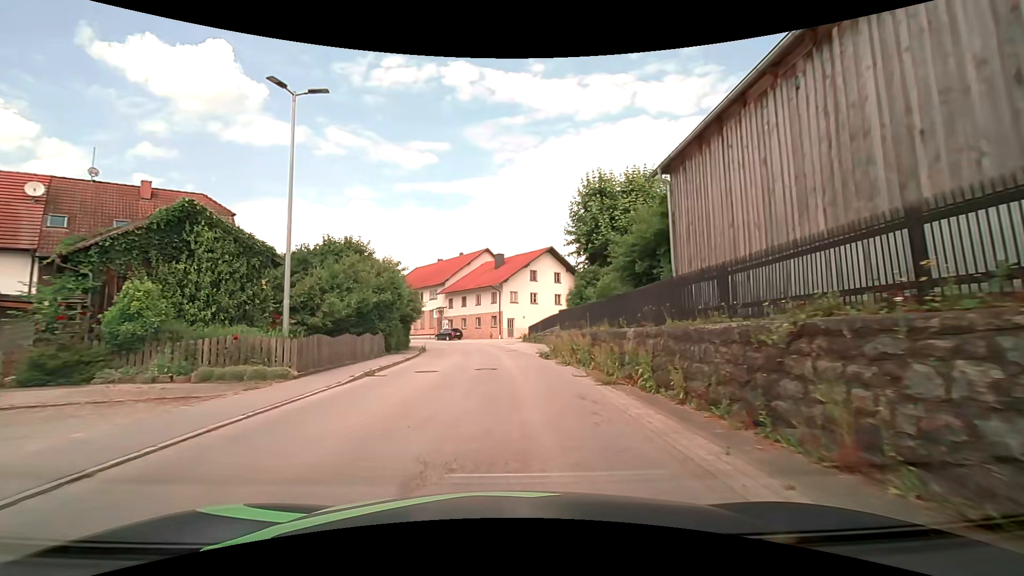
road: tertiary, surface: asphalt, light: Day
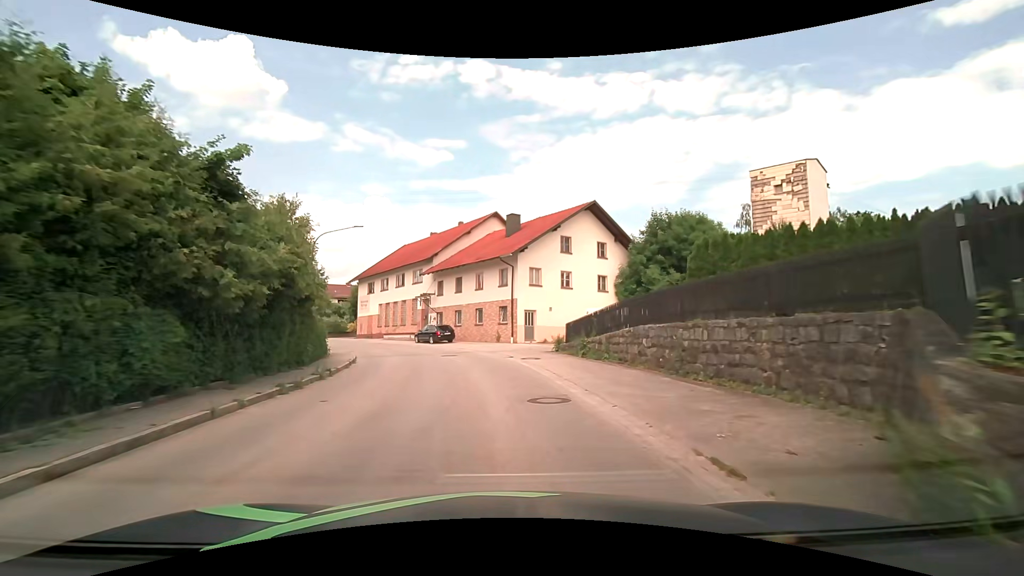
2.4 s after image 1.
(0.0, +21.3) m; -2°
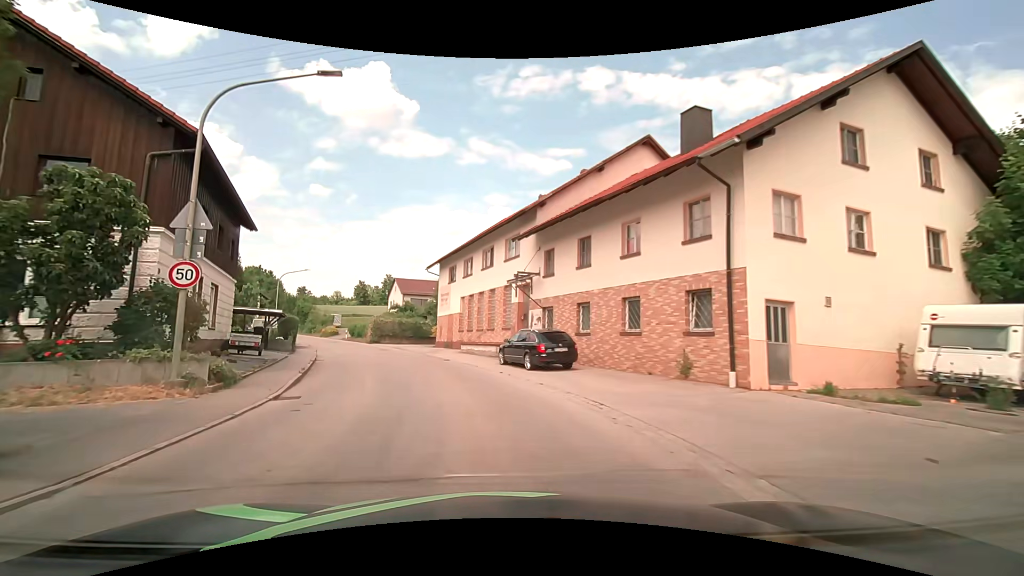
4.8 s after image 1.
(-1.7, +21.1) m; -13°
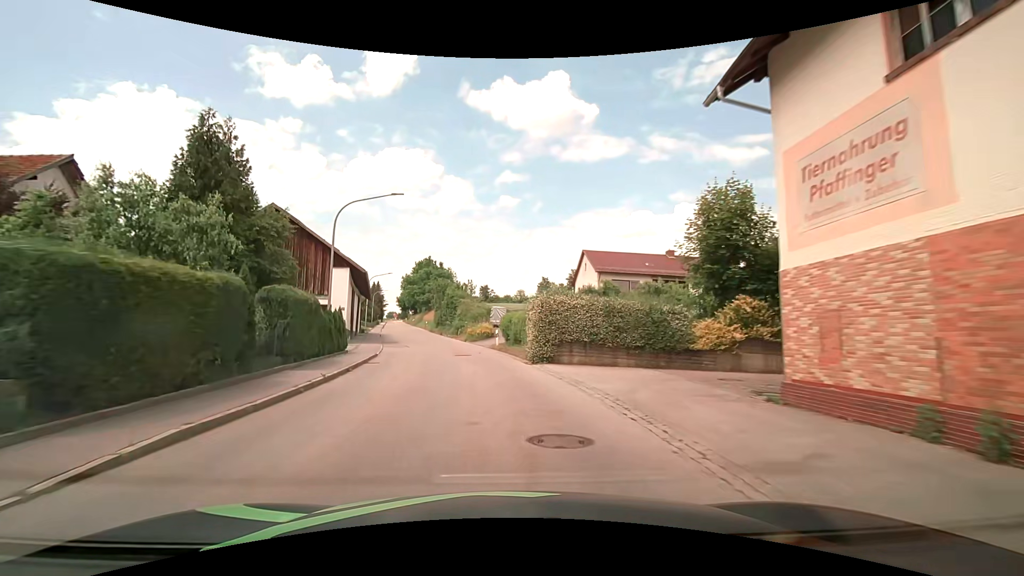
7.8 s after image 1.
(-7.3, +33.0) m; -21°
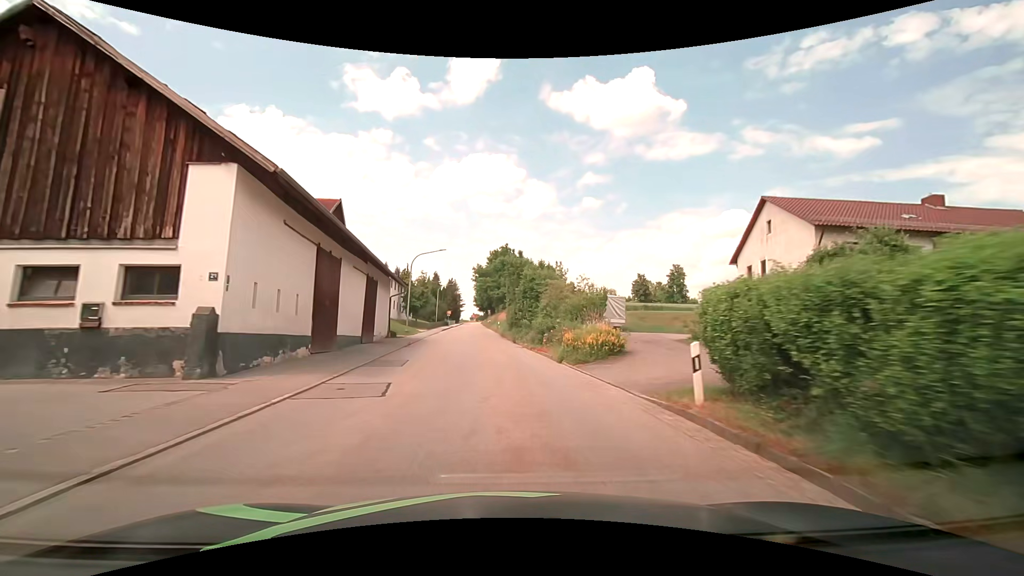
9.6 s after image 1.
(-1.9, +22.5) m; -9°
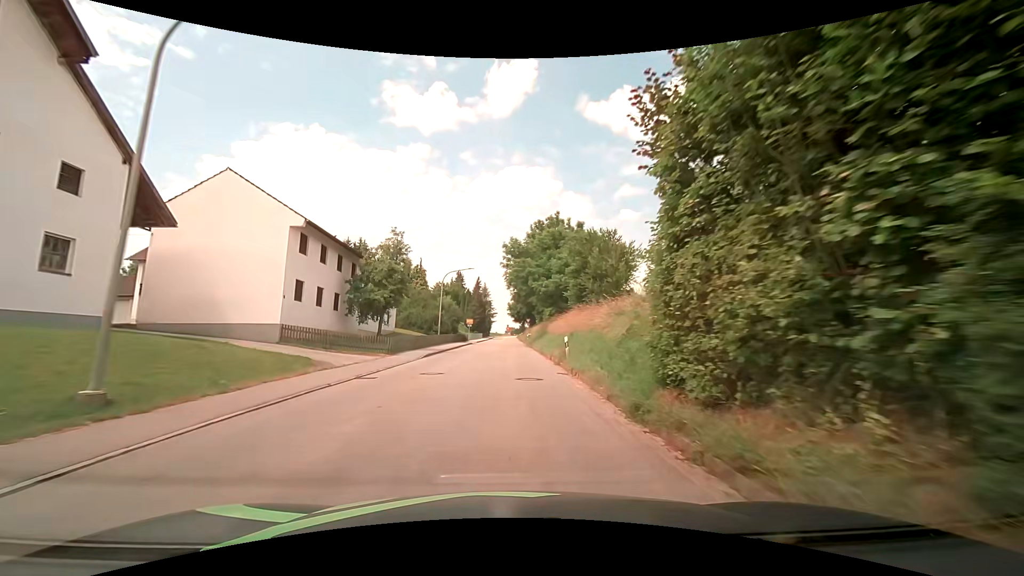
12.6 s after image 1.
(-1.7, +36.7) m; -4°
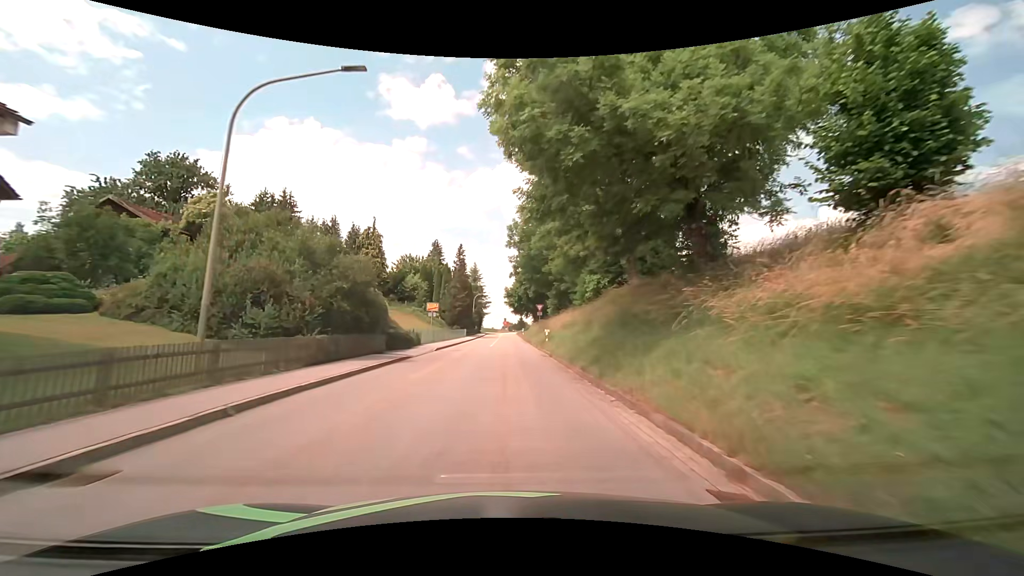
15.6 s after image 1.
(+0.2, +37.3) m; +1°
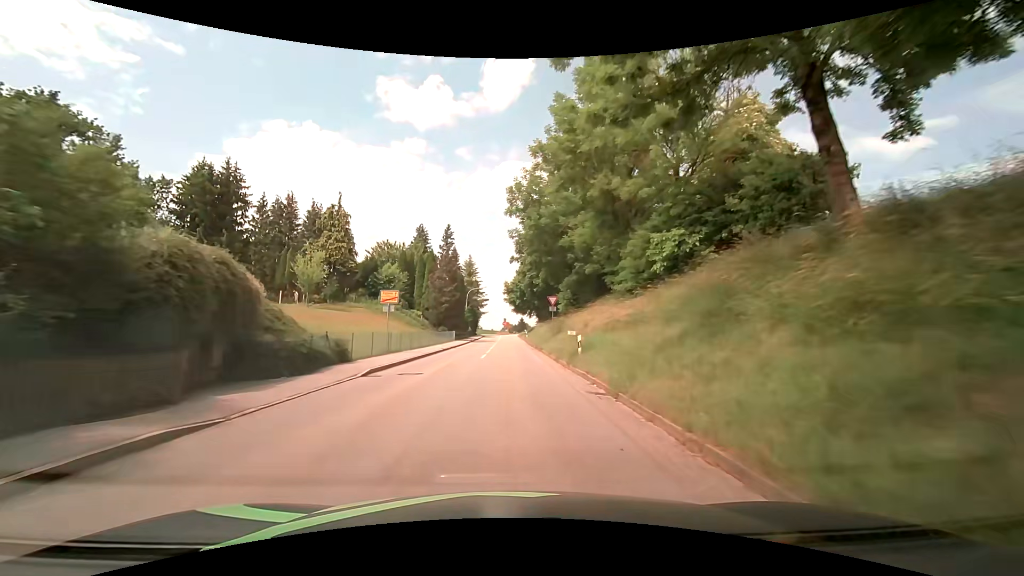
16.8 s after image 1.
(-0.1, +15.1) m; 0°
(0, +10) (0, +20) (0, +30) (0, +40) (0, +50) (0, +60) (0, +70) (0, +80) (0, +90) (+1, +100) m
